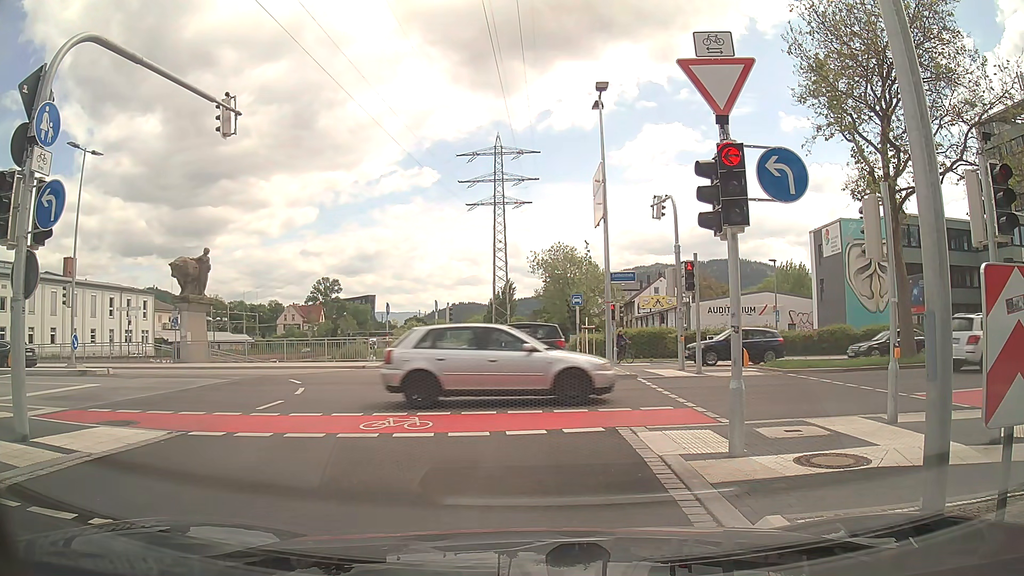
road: trunk_link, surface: asphalt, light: Day
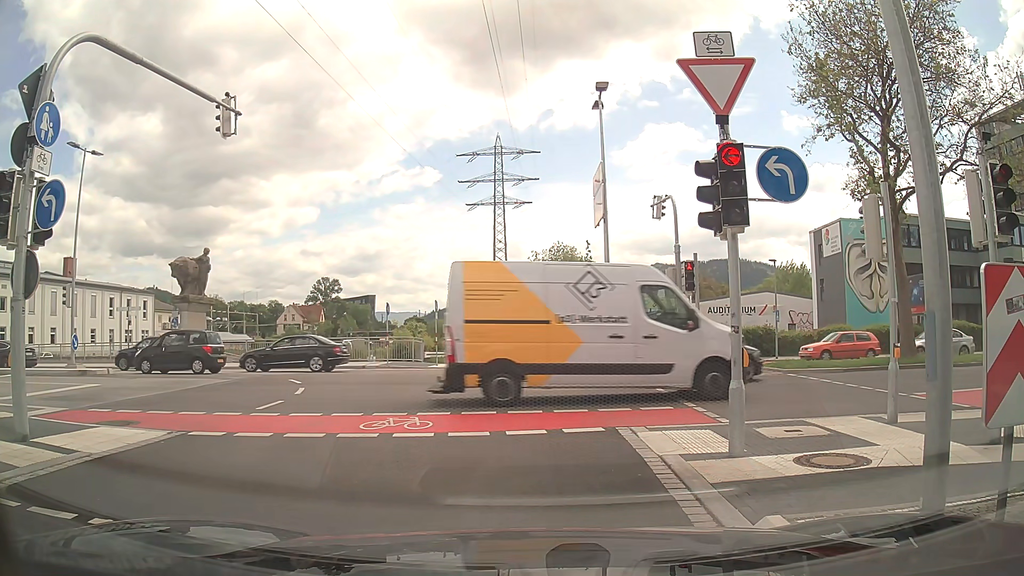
(0.0, 0.0) m; 0°
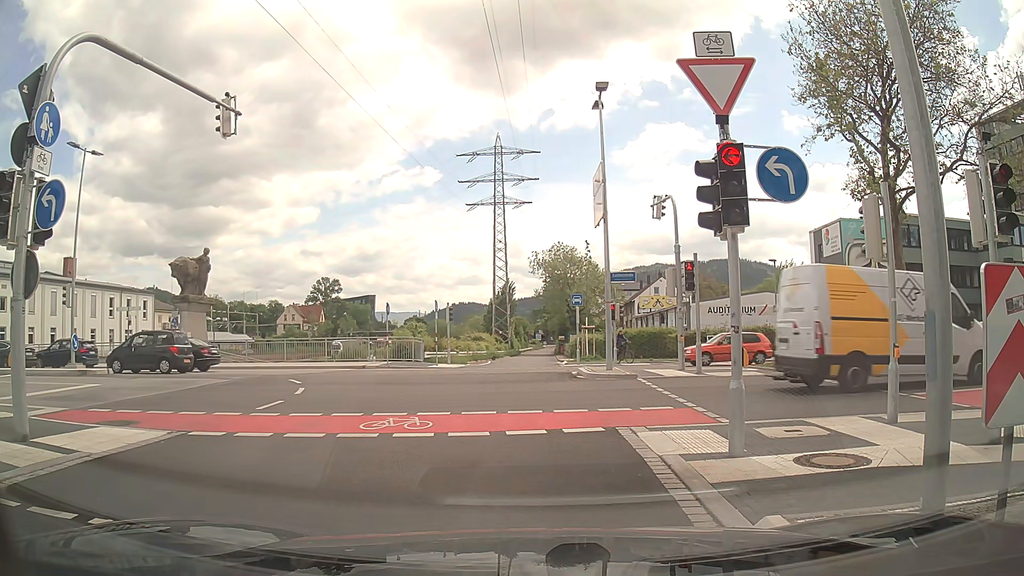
(0.0, 0.0) m; 0°
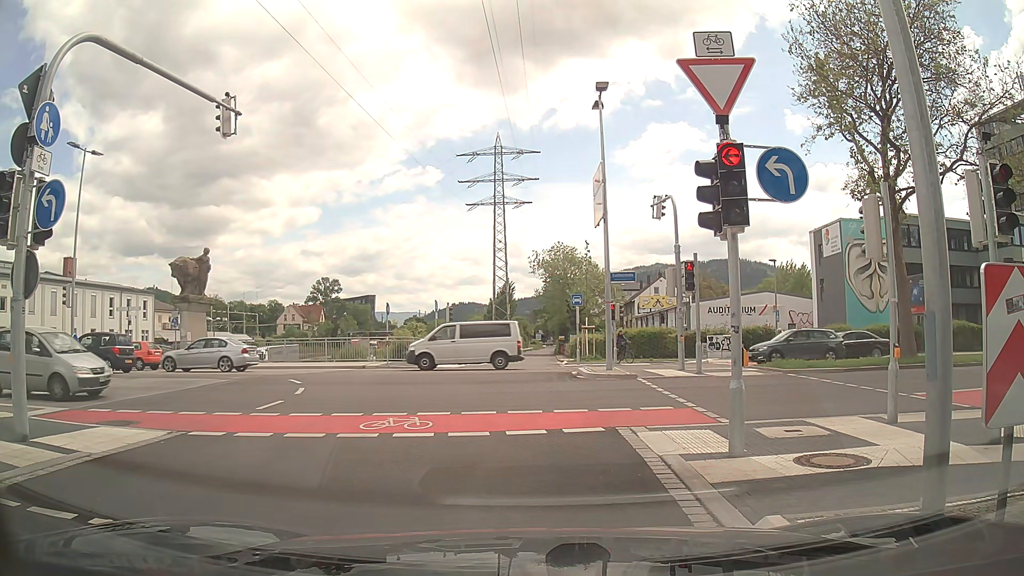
(0.0, 0.0) m; 0°
